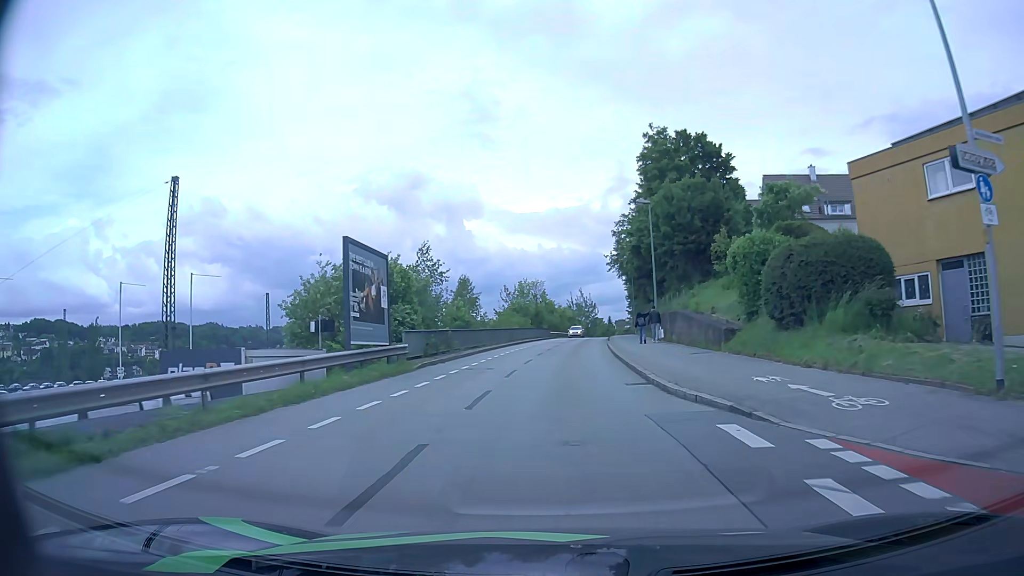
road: residential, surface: asphalt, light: Day
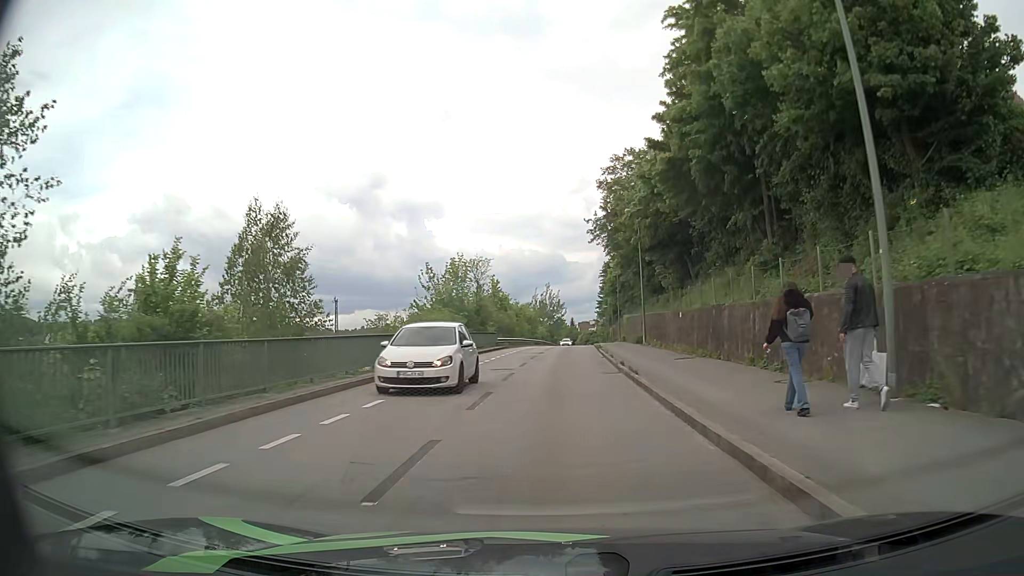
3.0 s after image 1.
(+0.7, +29.3) m; +3°
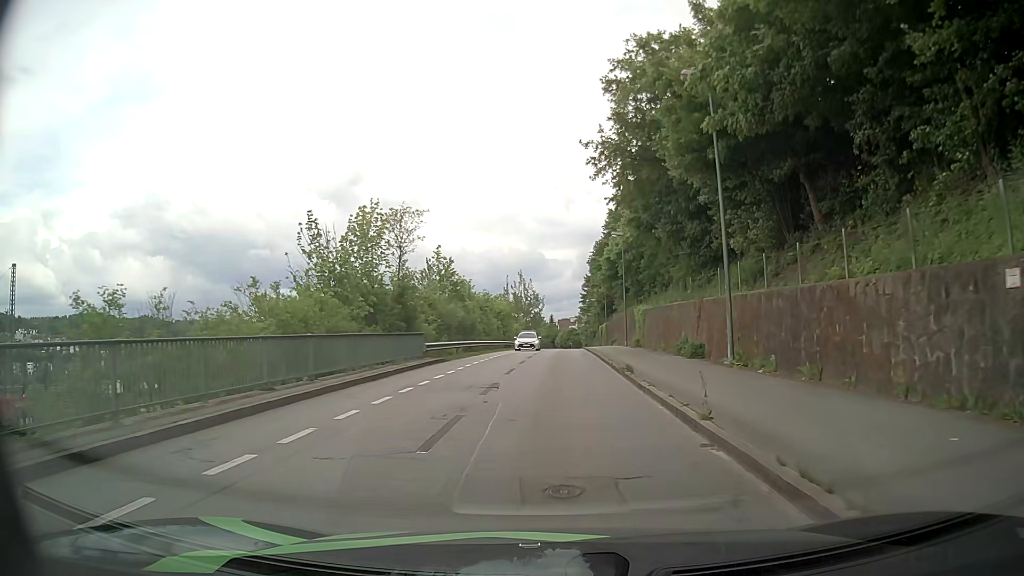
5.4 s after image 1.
(+0.3, +21.7) m; +2°
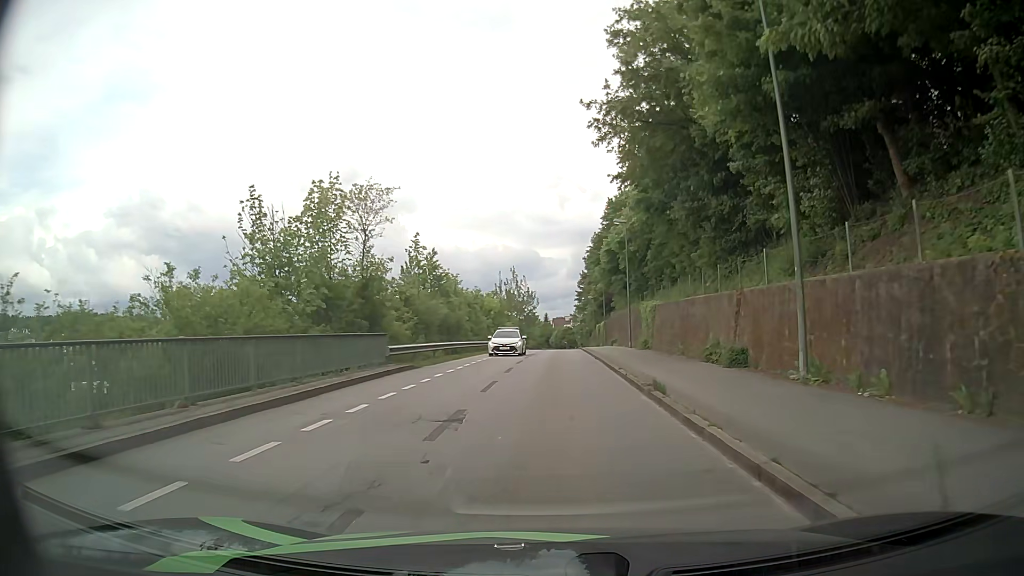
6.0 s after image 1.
(0.0, +5.4) m; +1°
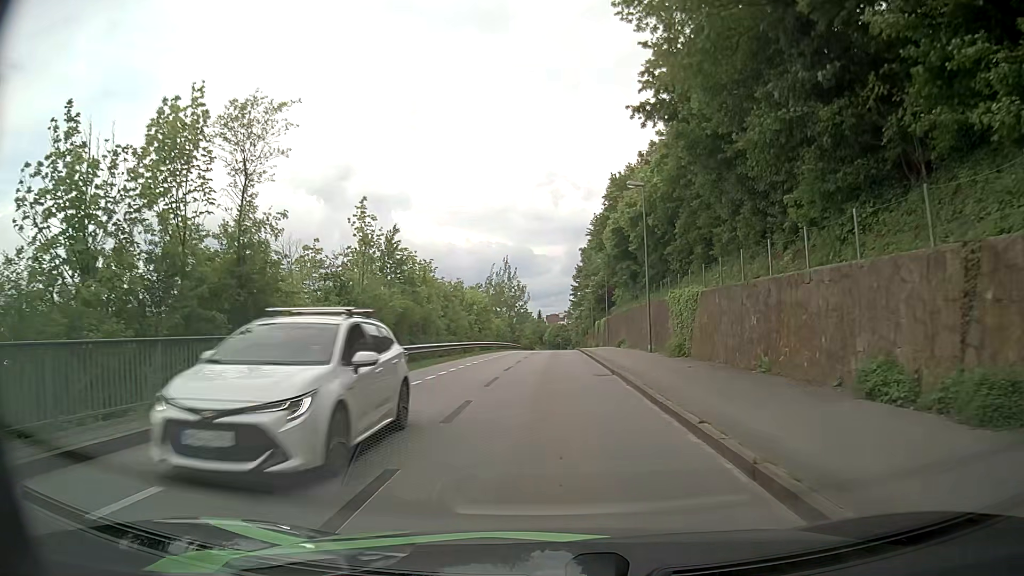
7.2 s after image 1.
(-0.1, +10.6) m; 0°
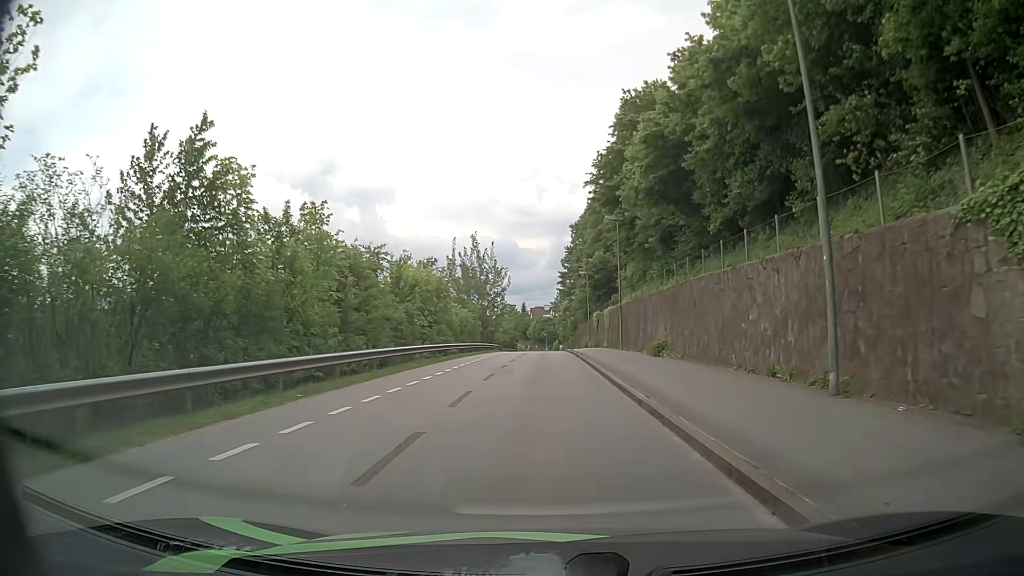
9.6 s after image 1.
(+0.2, +21.6) m; +3°
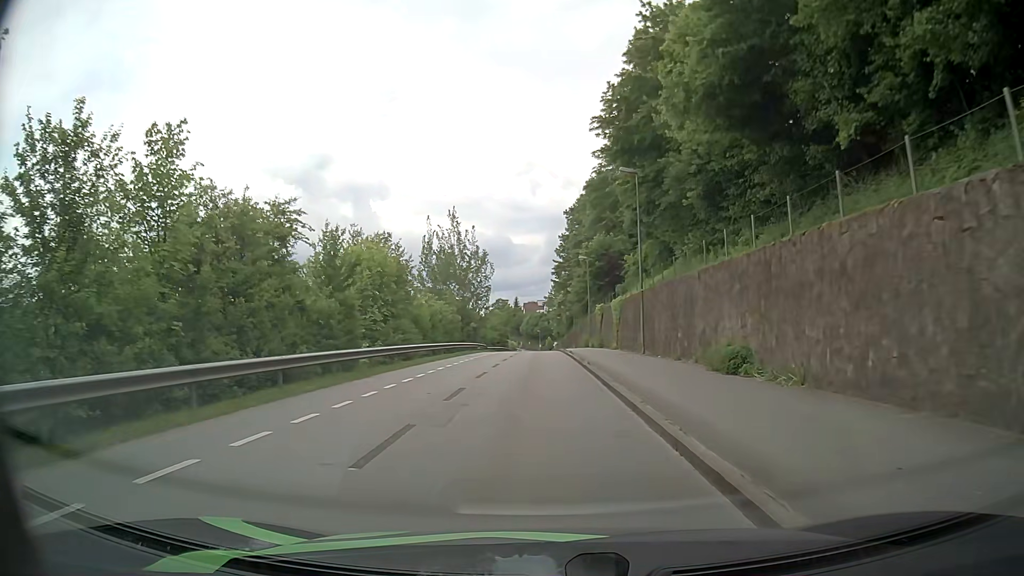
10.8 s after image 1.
(-0.2, +11.5) m; 0°
